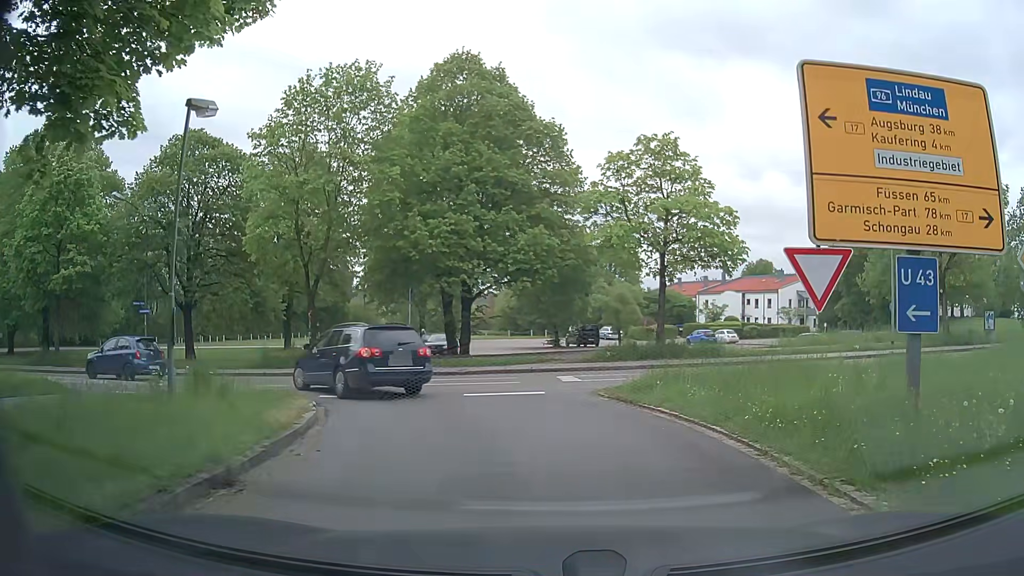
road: tertiary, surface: asphalt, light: Day
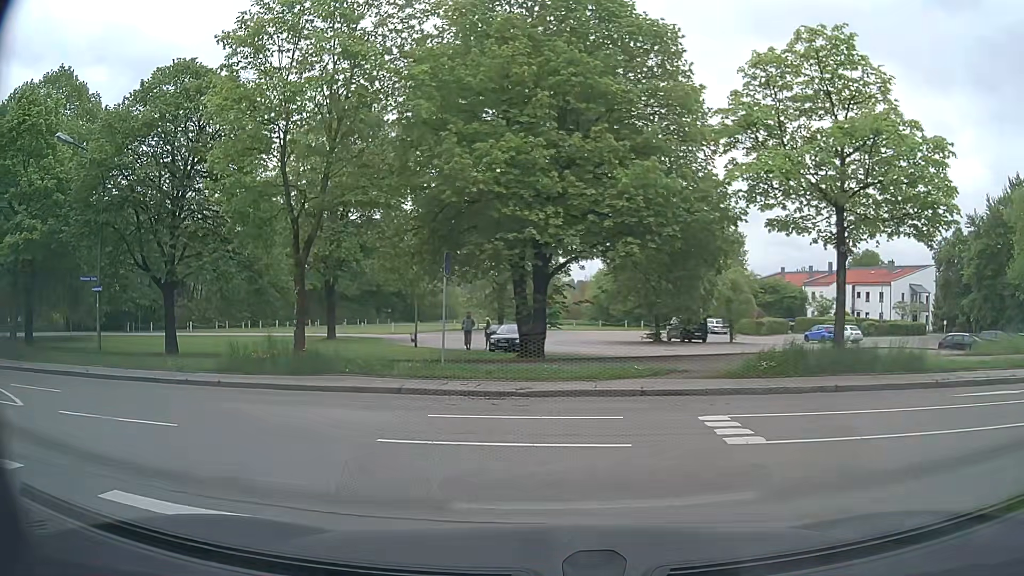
(-0.2, +9.7) m; -6°
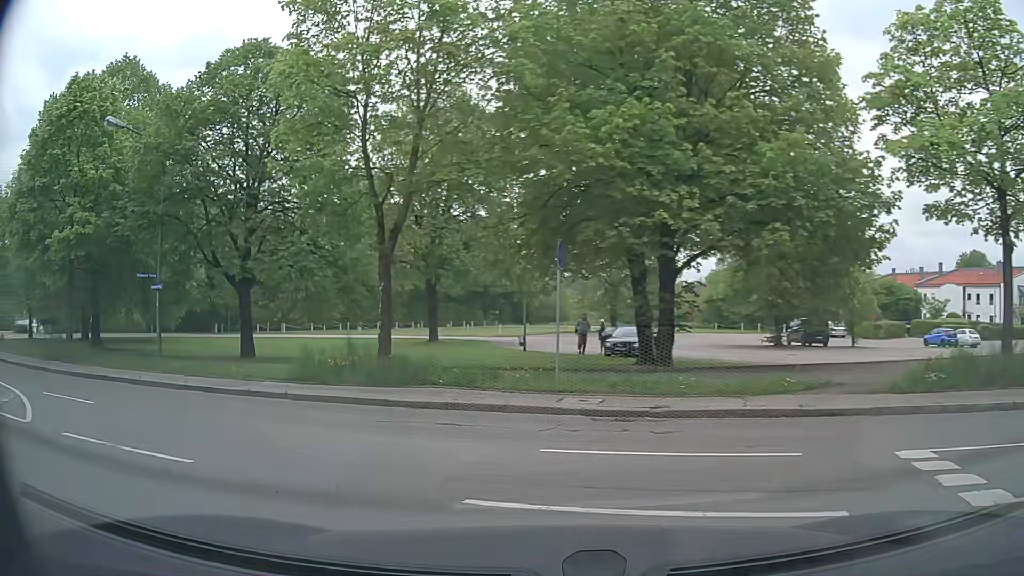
(-0.2, +2.8) m; -10°
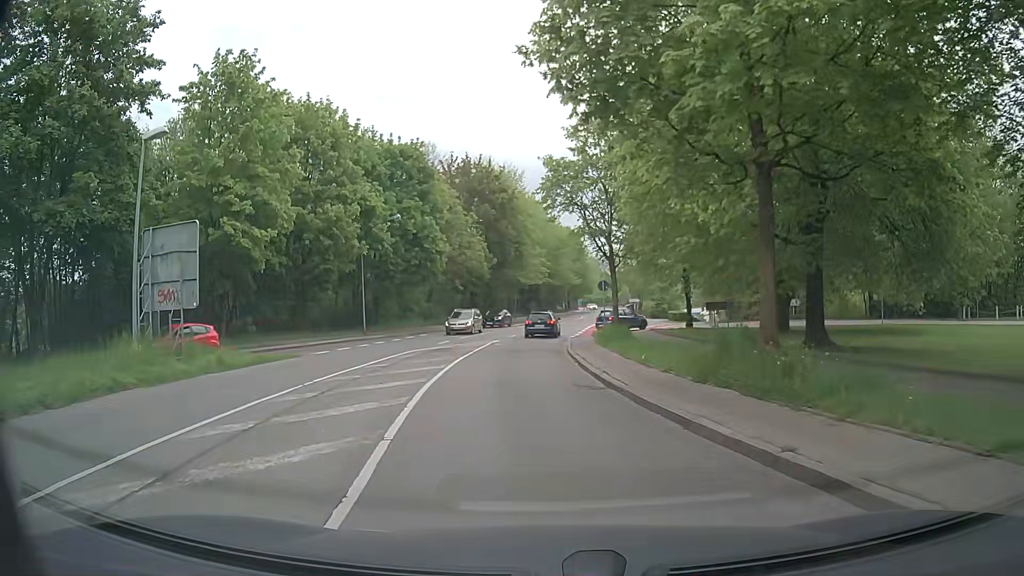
(-9.8, +13.6) m; -59°
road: secondary
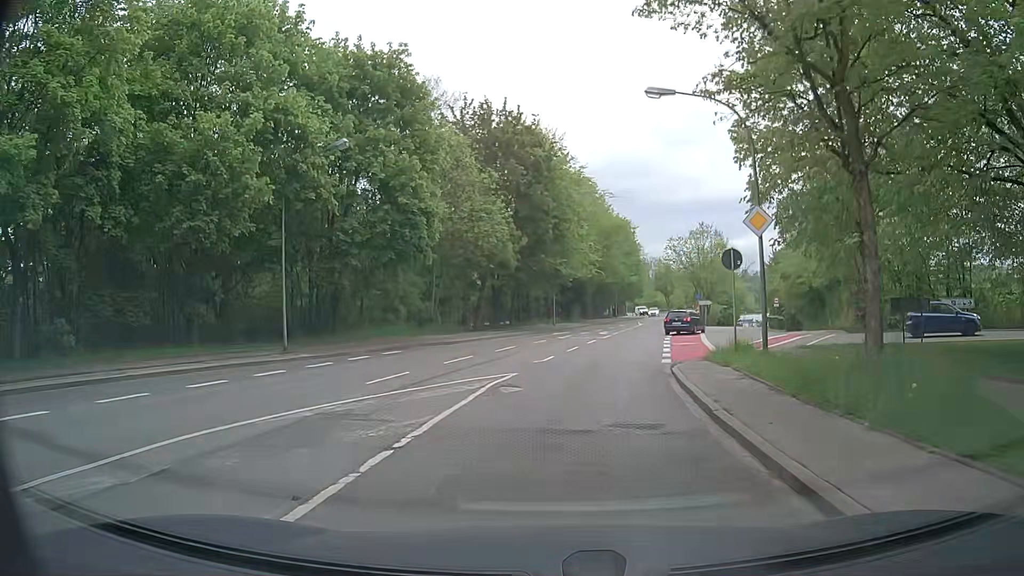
(-0.8, +19.5) m; -3°
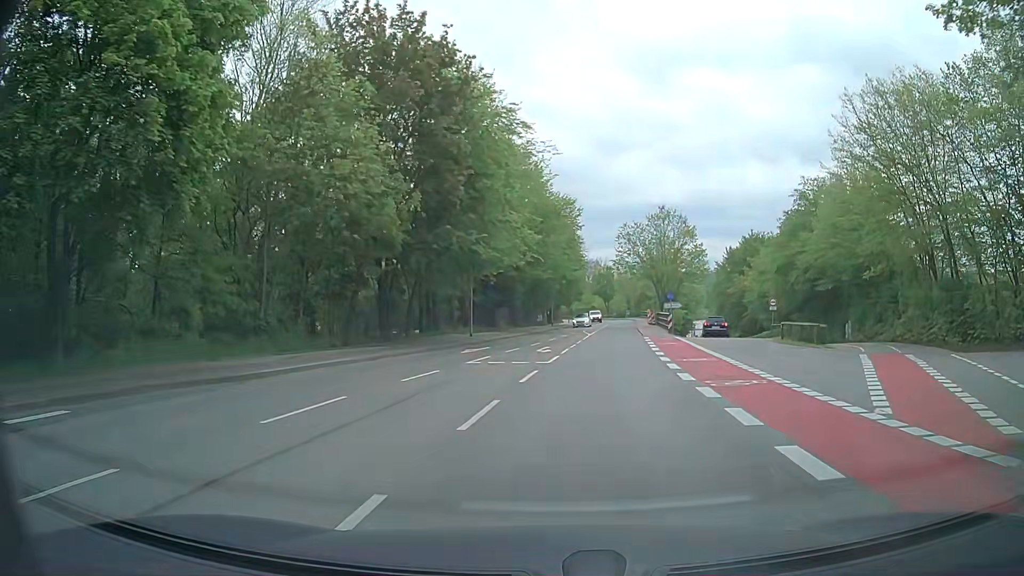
(+0.5, +17.0) m; +5°
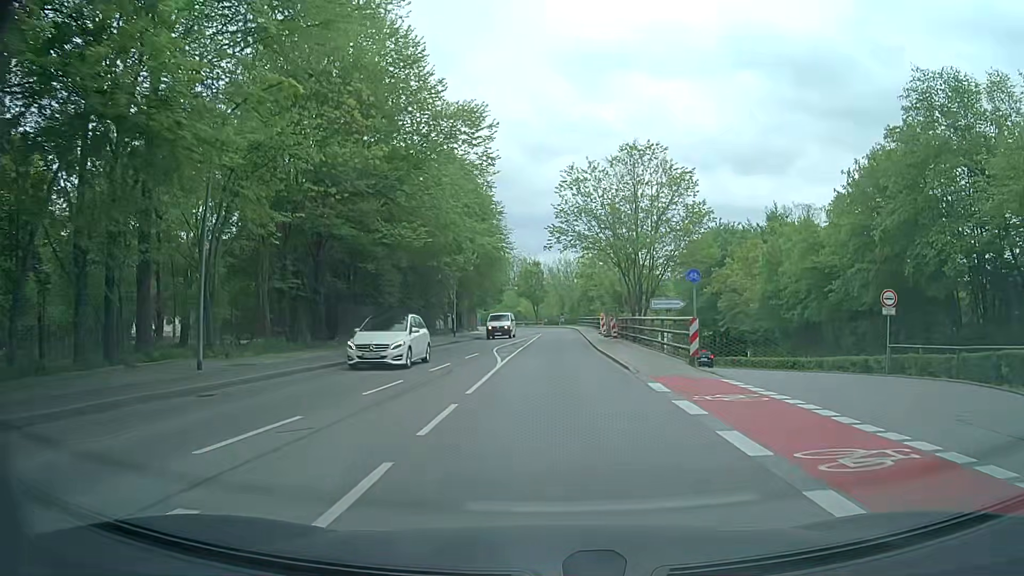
(+2.2, +26.4) m; +7°
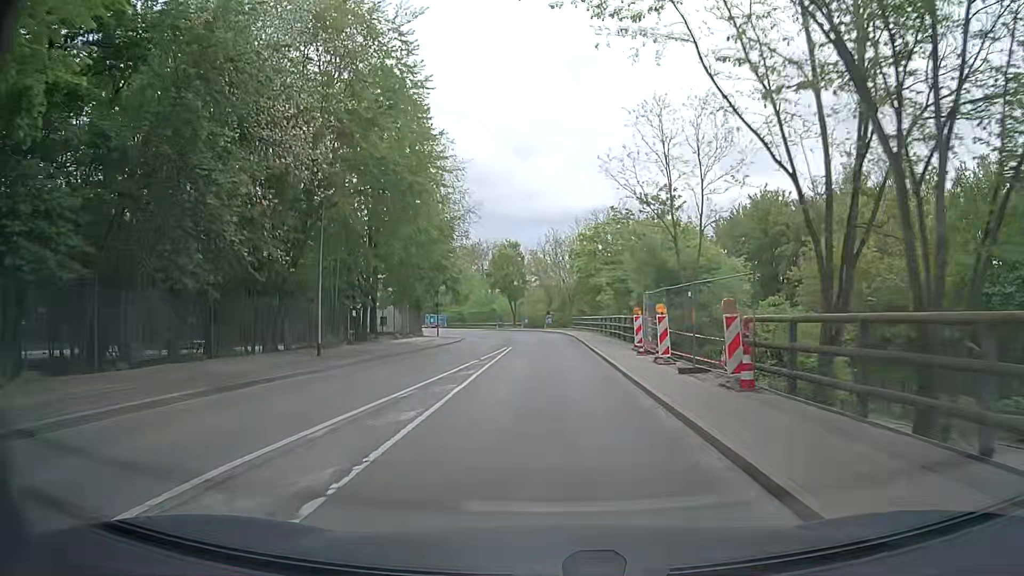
(+0.5, +29.0) m; +1°
(0, +10) (0, +20) (0, +30) (0, +40) (0, +50) (-1, +60) (-3, +70) (-7, +79) (-11, +88) (-16, +97) m
